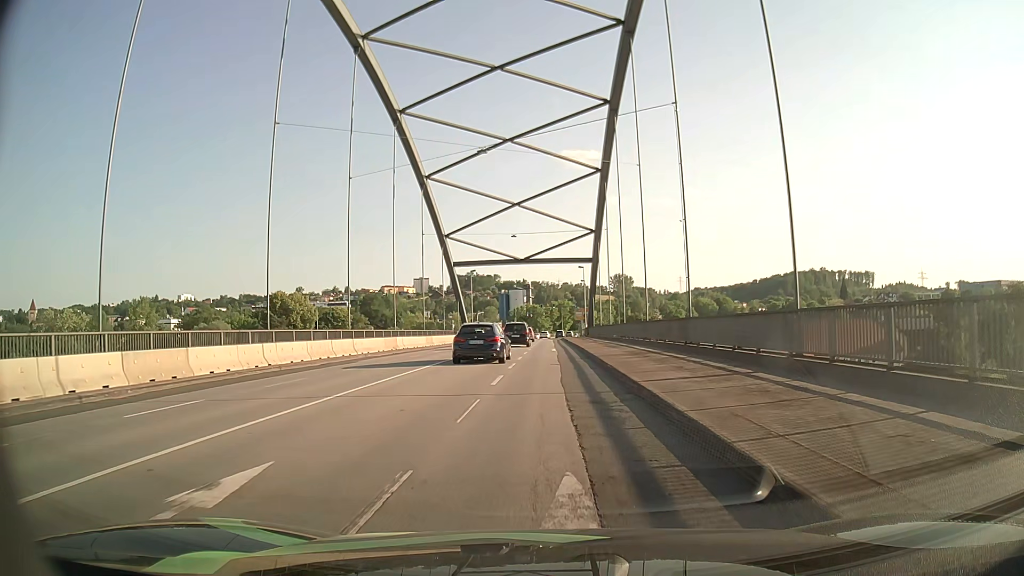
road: primary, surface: asphalt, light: Day
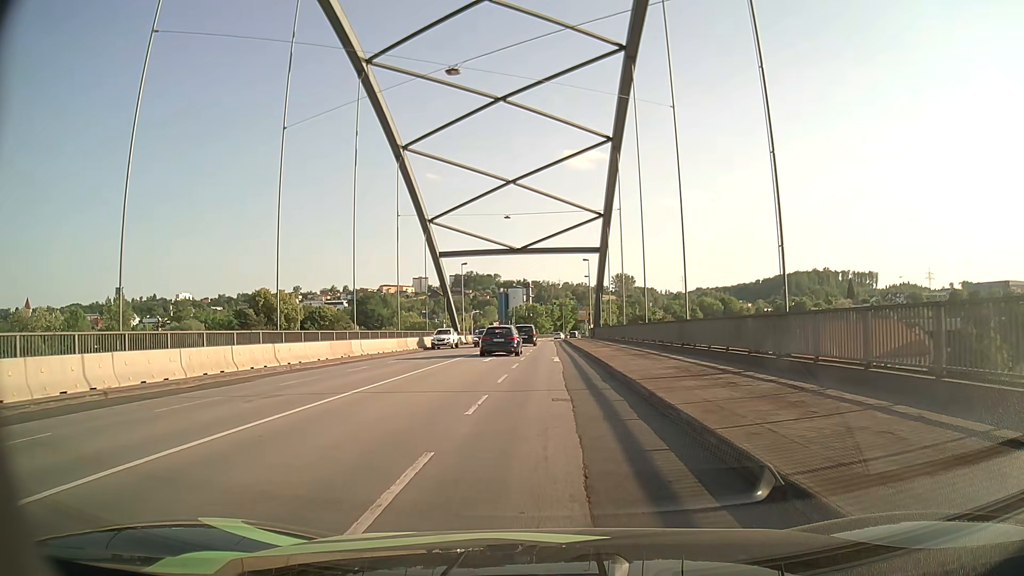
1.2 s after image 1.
(-0.1, +11.1) m; 0°
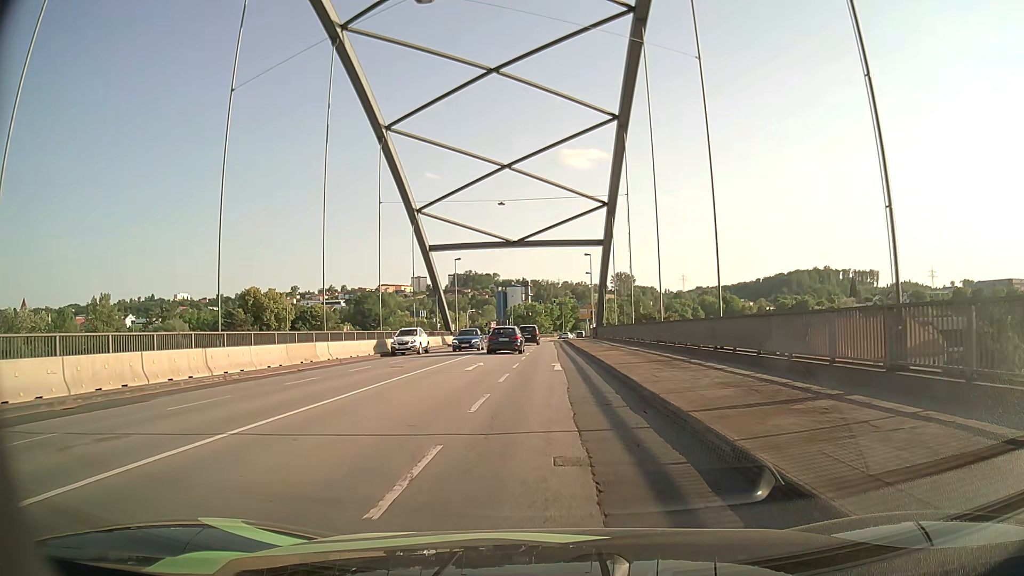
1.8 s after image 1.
(0.0, +5.6) m; 0°
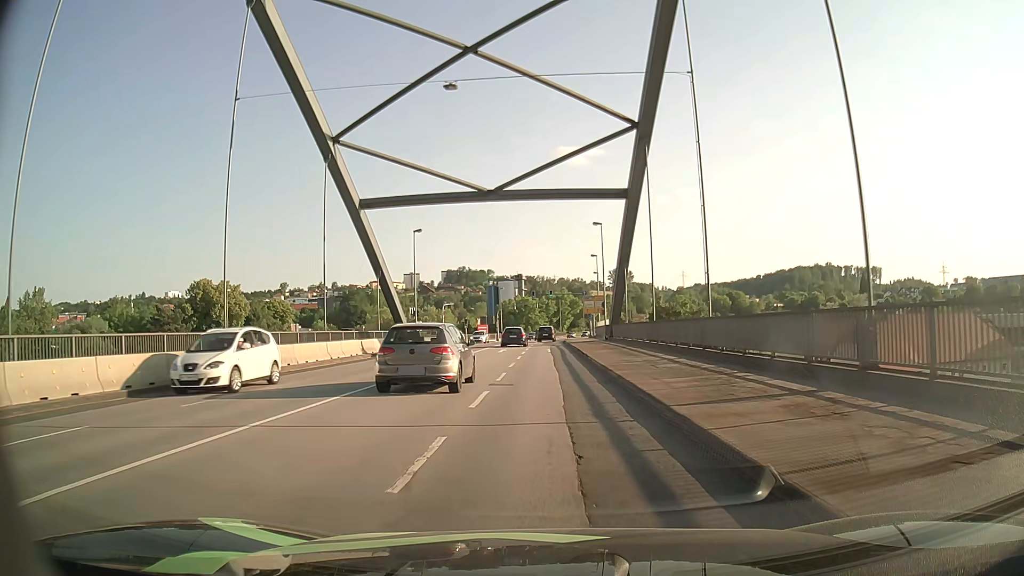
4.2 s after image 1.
(0.0, +23.3) m; +1°
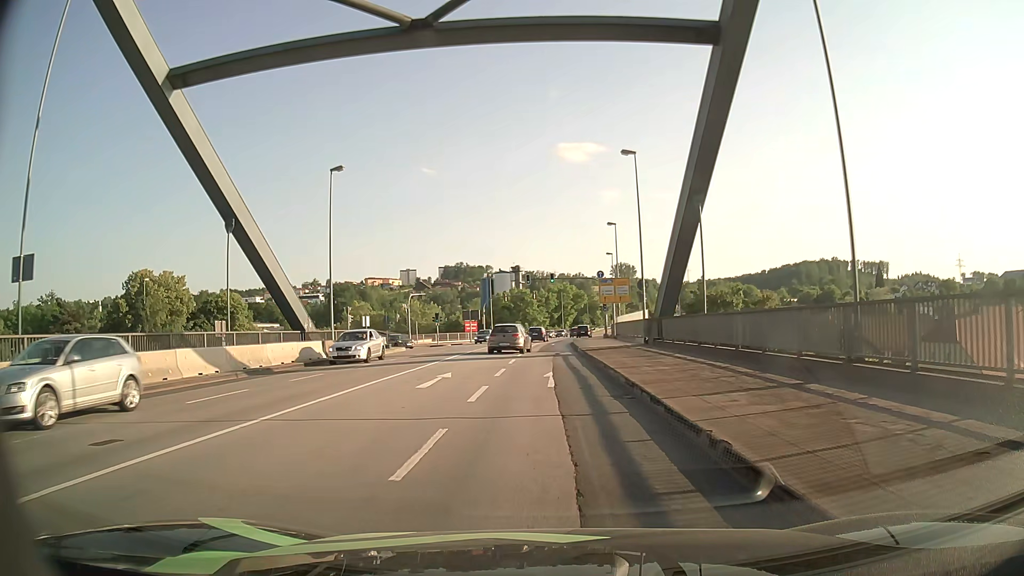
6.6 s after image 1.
(-0.1, +23.6) m; -1°
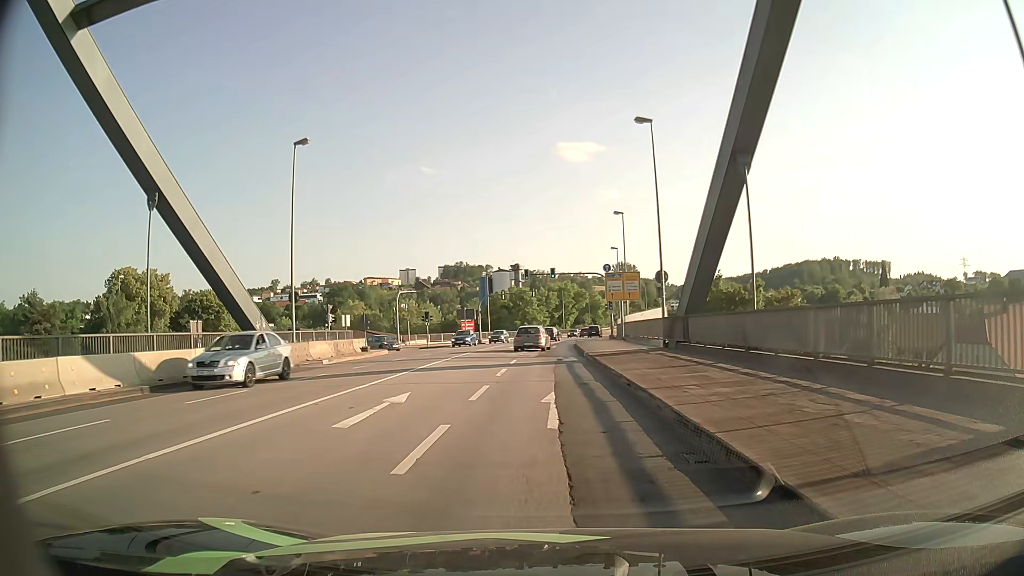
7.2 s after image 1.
(+0.1, +5.8) m; +1°
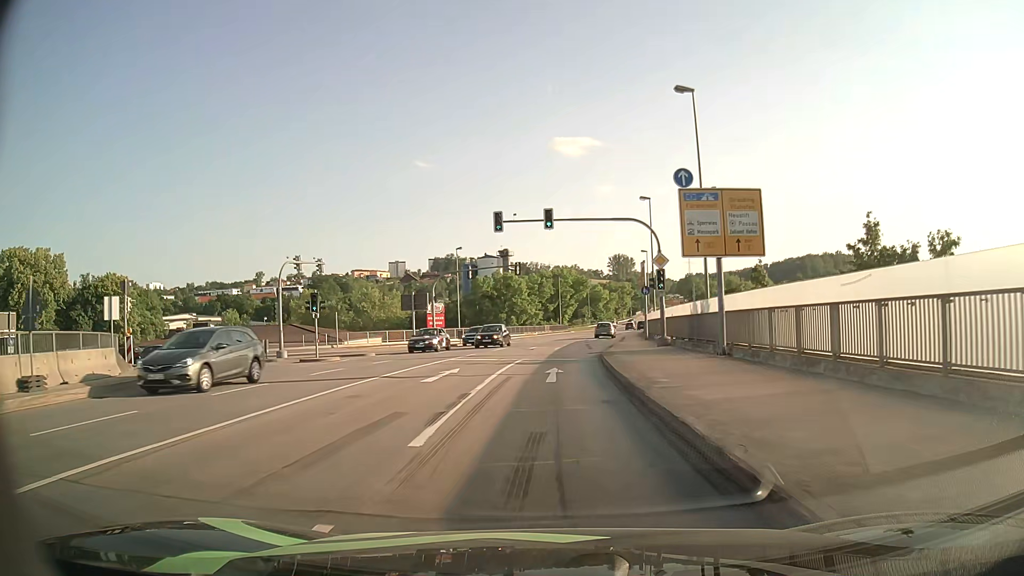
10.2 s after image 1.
(-0.1, +28.9) m; 0°
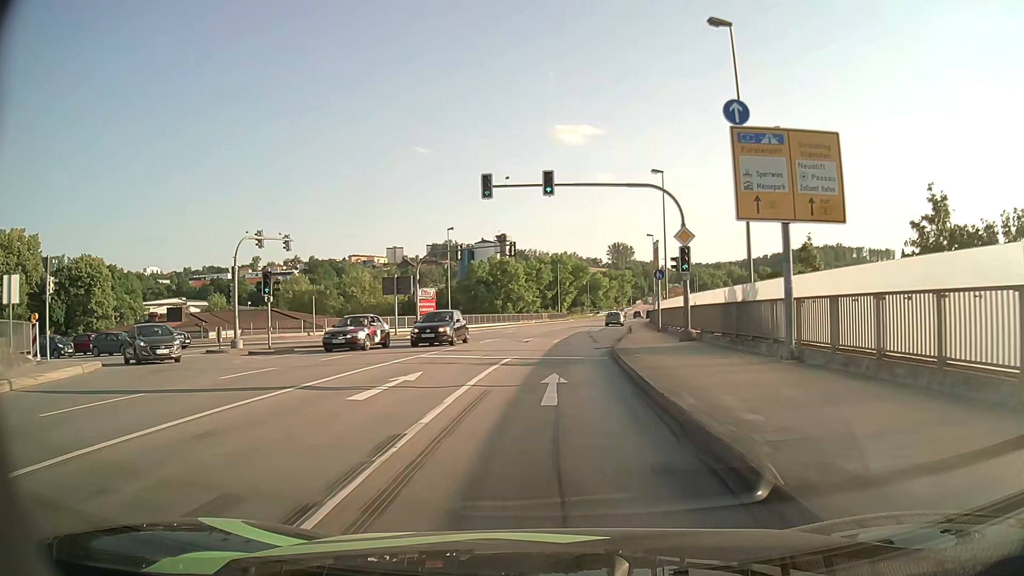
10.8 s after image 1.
(0.0, +5.7) m; 0°
